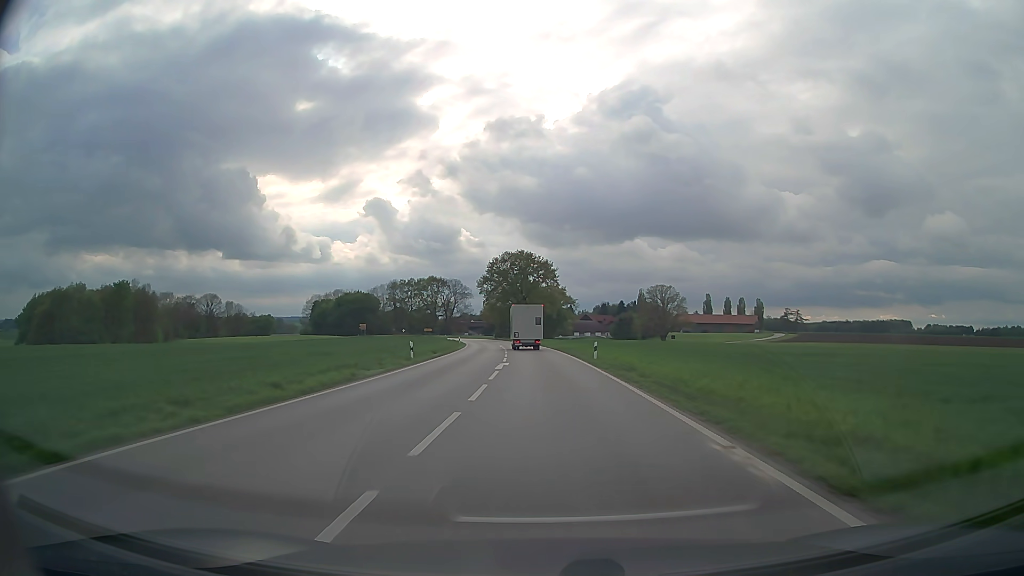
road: secondary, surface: asphalt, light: Day
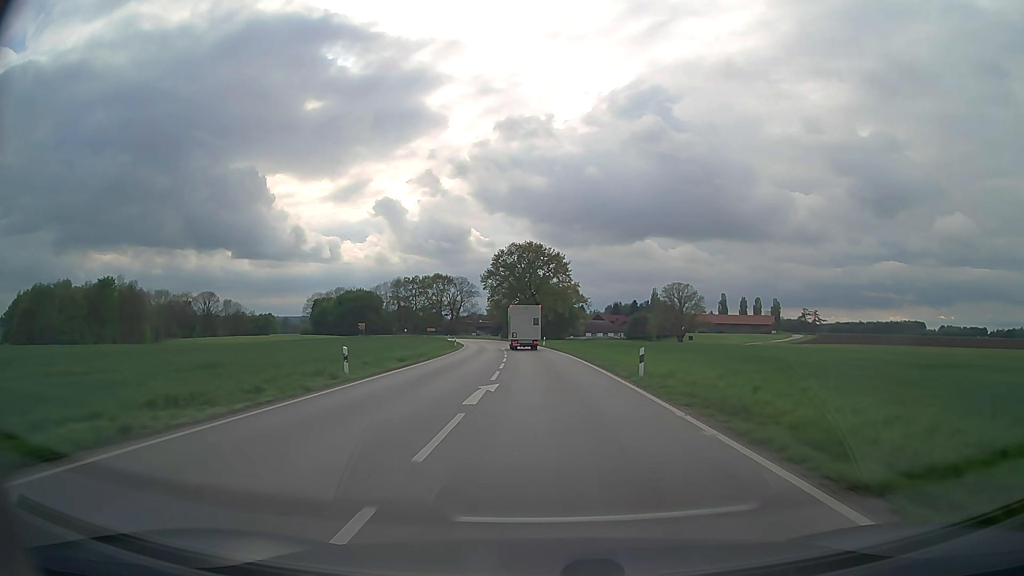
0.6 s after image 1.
(-0.1, +12.5) m; -1°
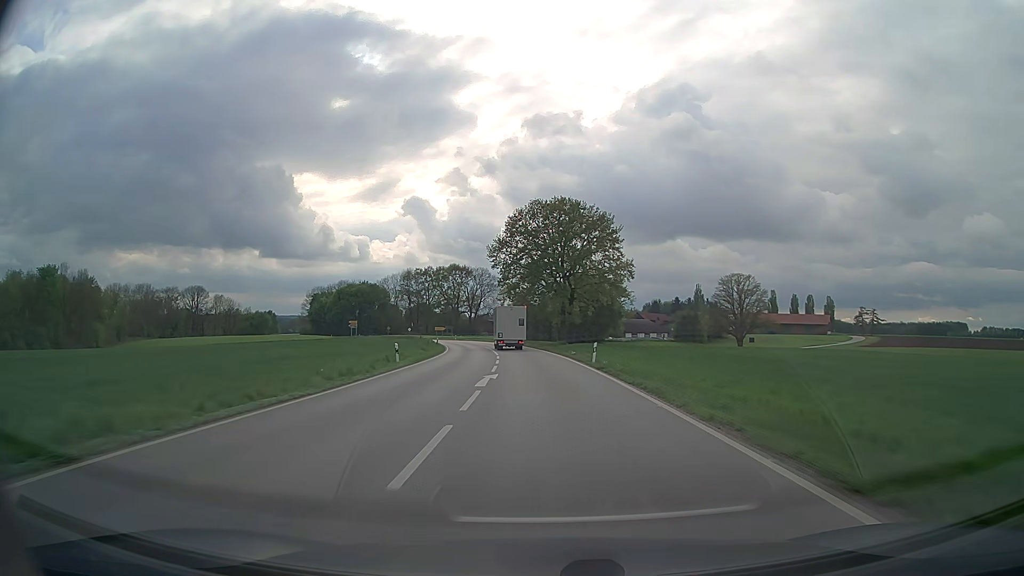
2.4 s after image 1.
(-0.7, +37.3) m; -2°
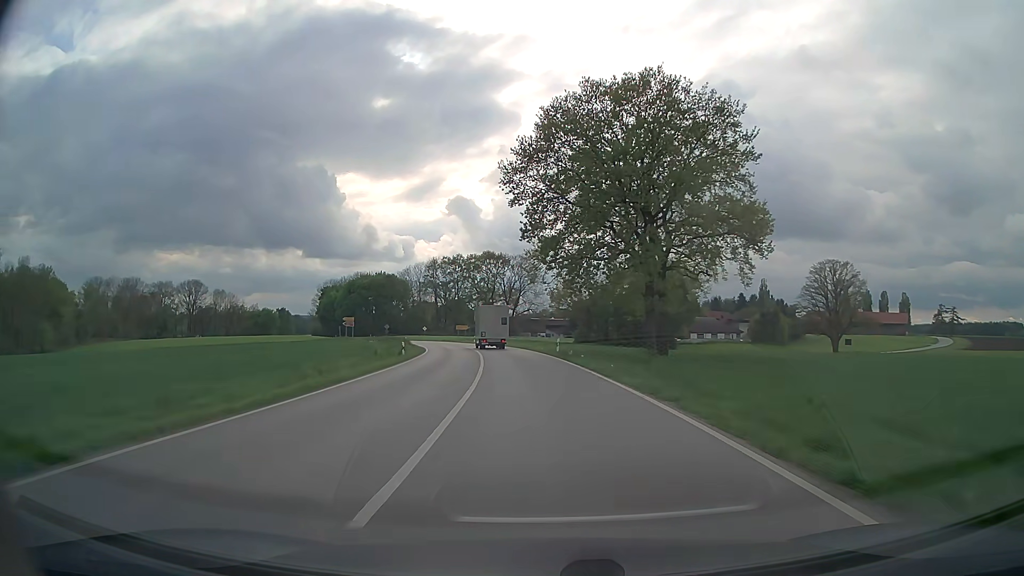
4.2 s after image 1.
(-1.1, +37.2) m; -4°
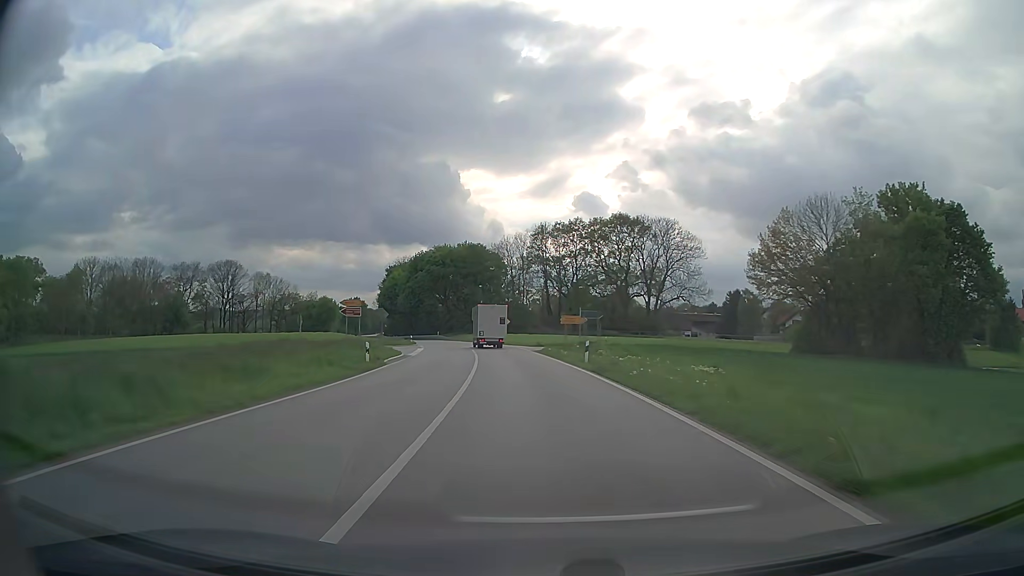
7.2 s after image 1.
(-5.1, +59.2) m; -11°
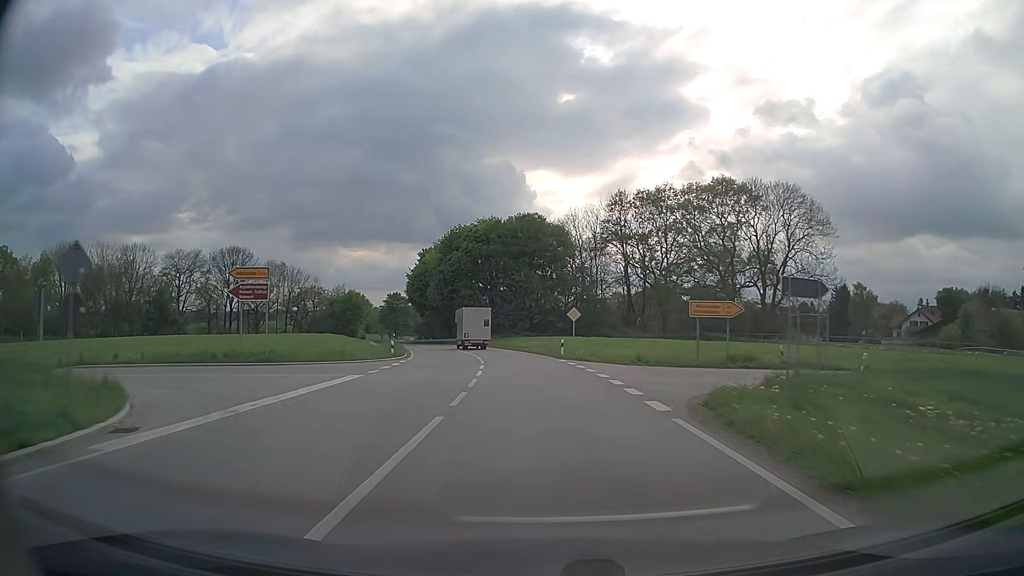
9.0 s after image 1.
(-1.9, +34.0) m; -6°
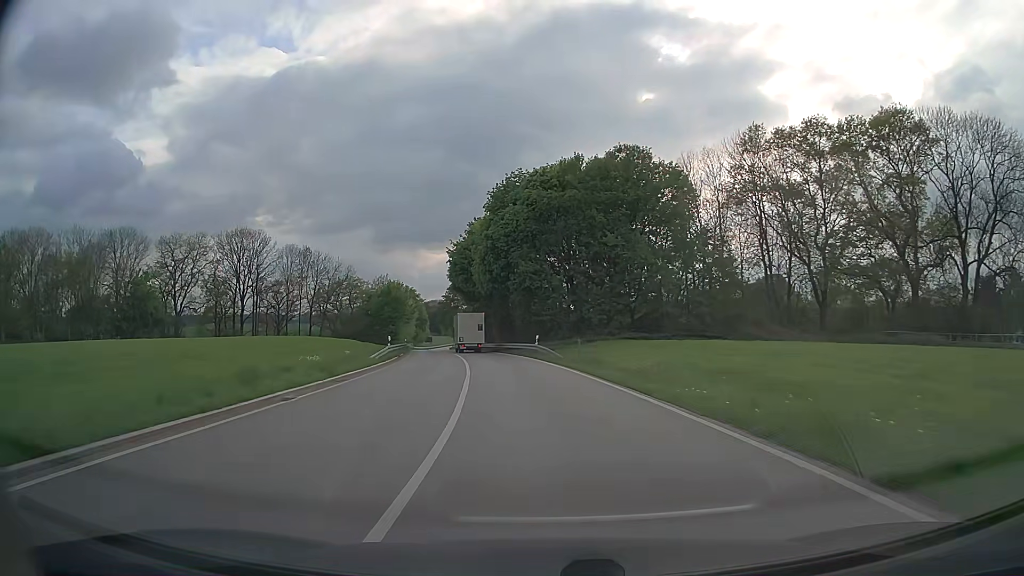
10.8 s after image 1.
(-1.9, +34.1) m; -7°
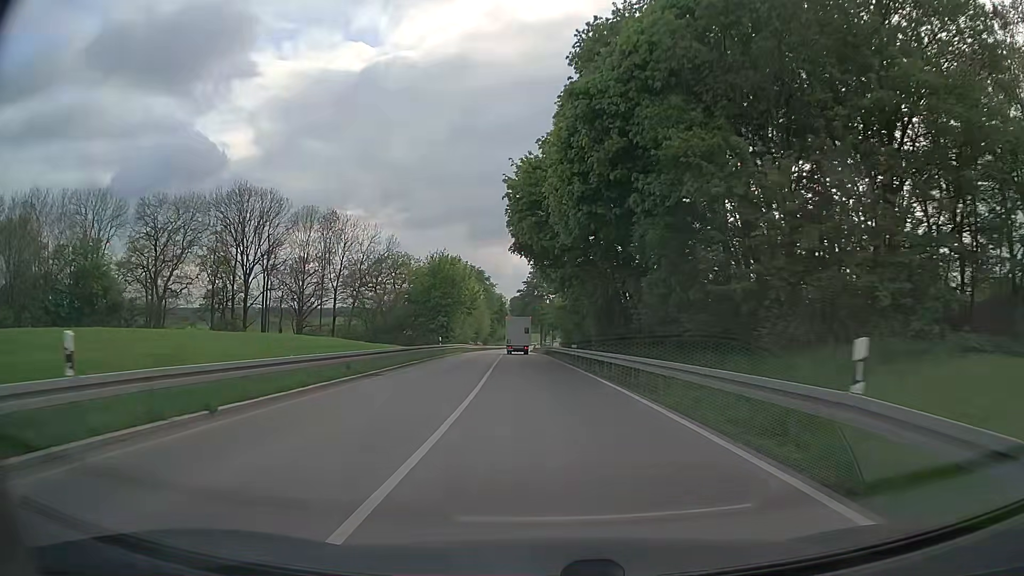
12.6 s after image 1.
(-2.5, +34.4) m; -8°
(0, +10) (0, +20) (-1, +30) (-1, +40) (-2, +50) (-2, +60) (-3, +70) (-4, +80) (-4, +90) (-5, +100) m
